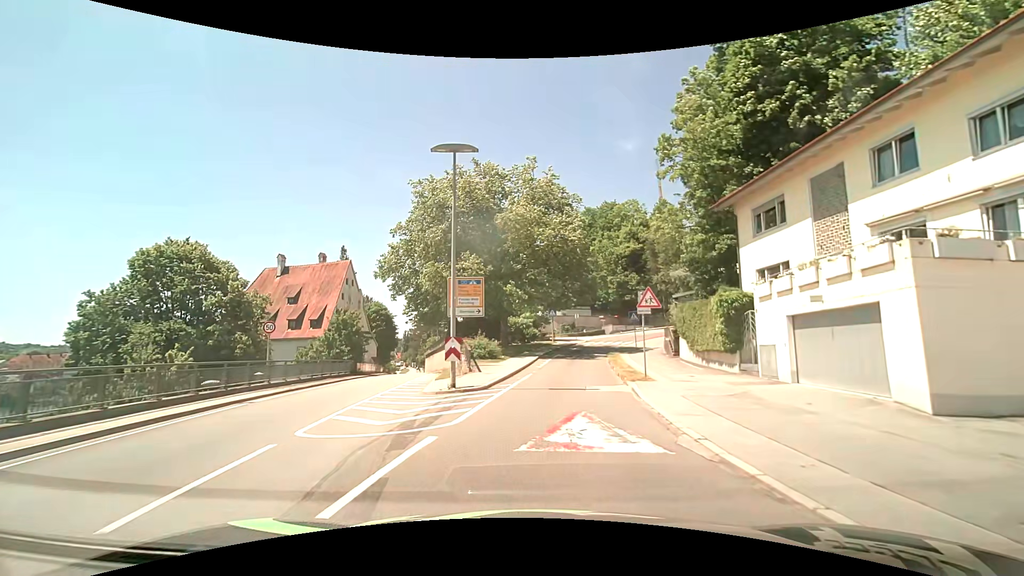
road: primary_link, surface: asphalt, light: Day
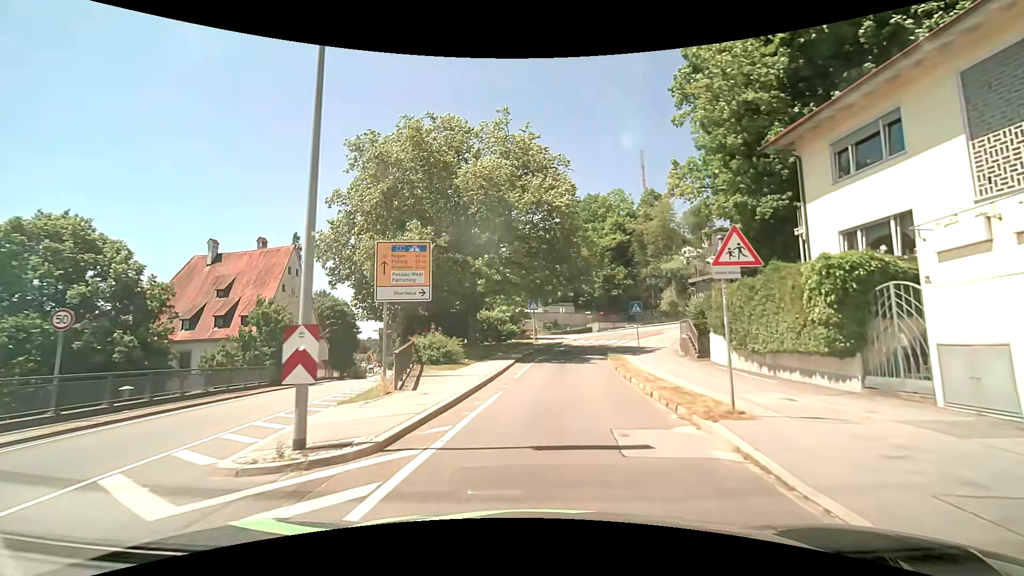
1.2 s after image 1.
(+0.2, +9.2) m; +2°
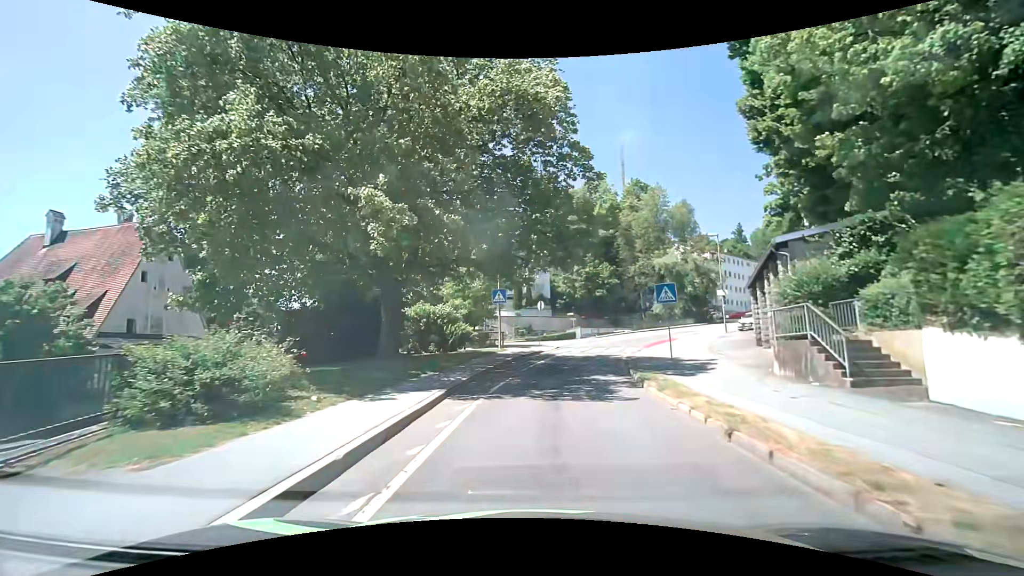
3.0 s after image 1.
(+0.5, +14.3) m; +3°
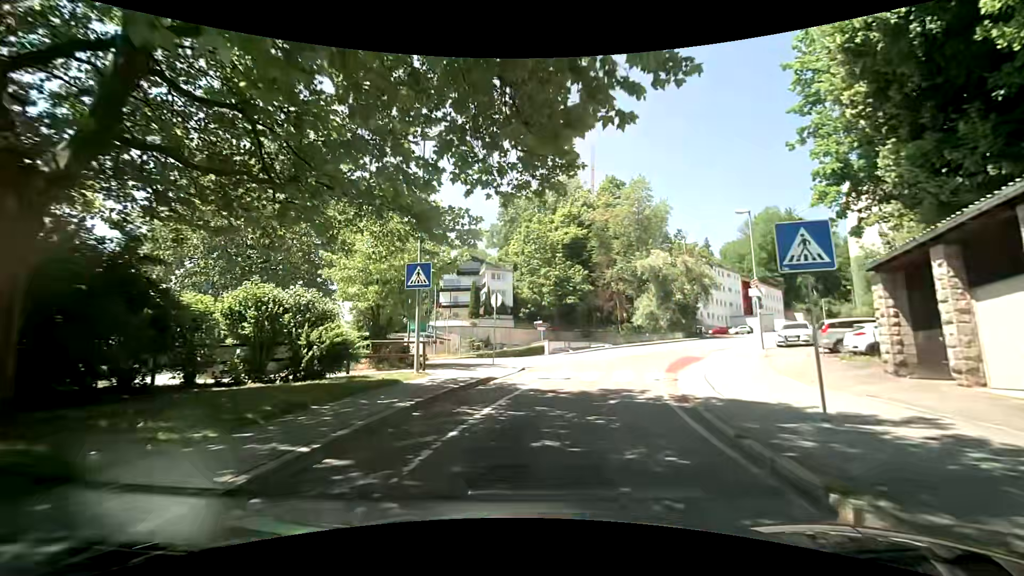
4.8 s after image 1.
(+0.5, +13.0) m; +5°
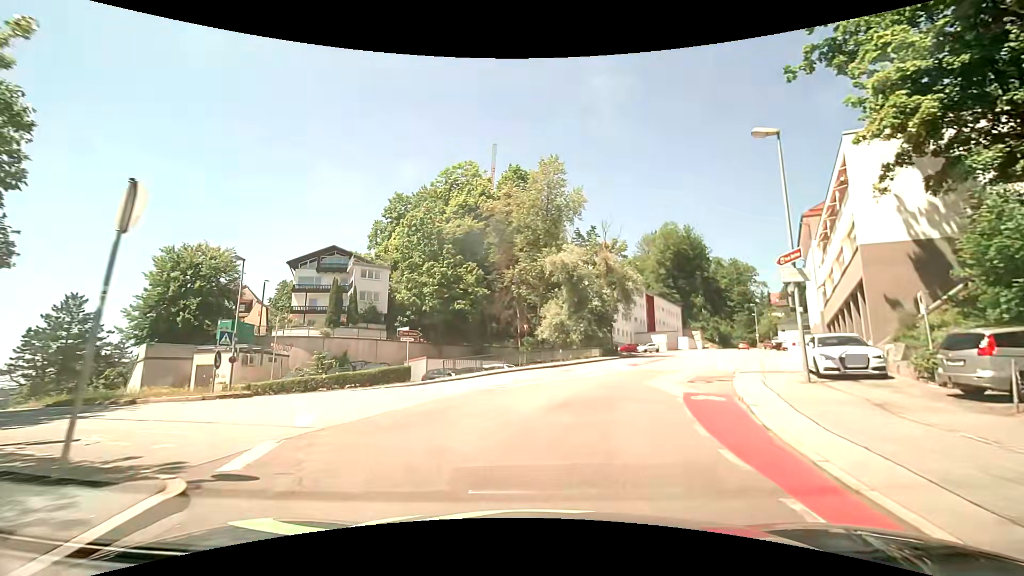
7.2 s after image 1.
(+1.3, +15.3) m; +12°
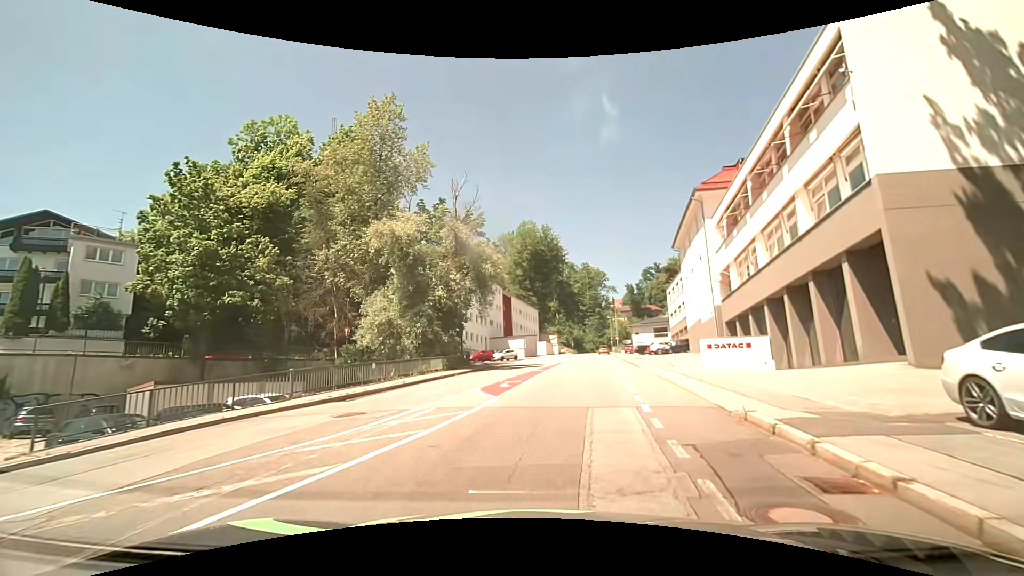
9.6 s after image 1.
(+1.9, +14.4) m; +15°
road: tertiary
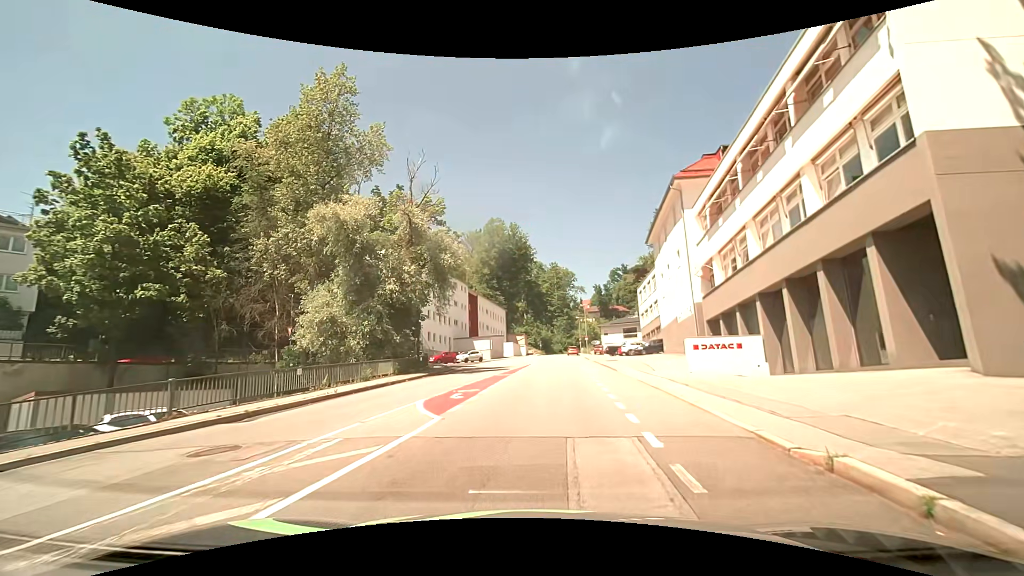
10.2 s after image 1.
(+0.1, +3.7) m; +4°
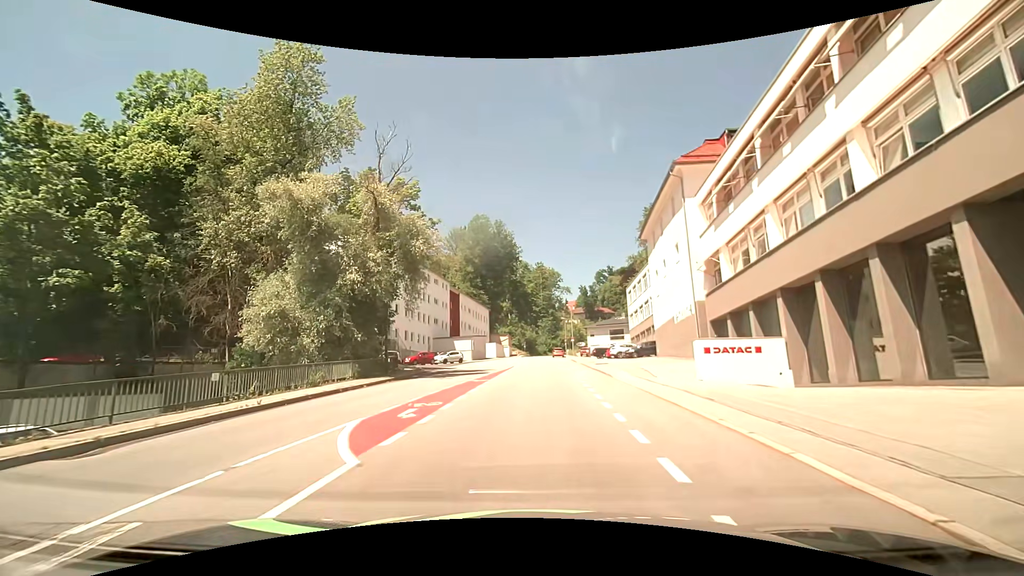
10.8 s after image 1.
(0.0, +3.8) m; +1°
(0, +10) (+1, +20) (+1, +30) (+2, +40) (+2, +50) (+2, +60) (+2, +70) (+2, +80) (+3, +90) (+4, +100) m
